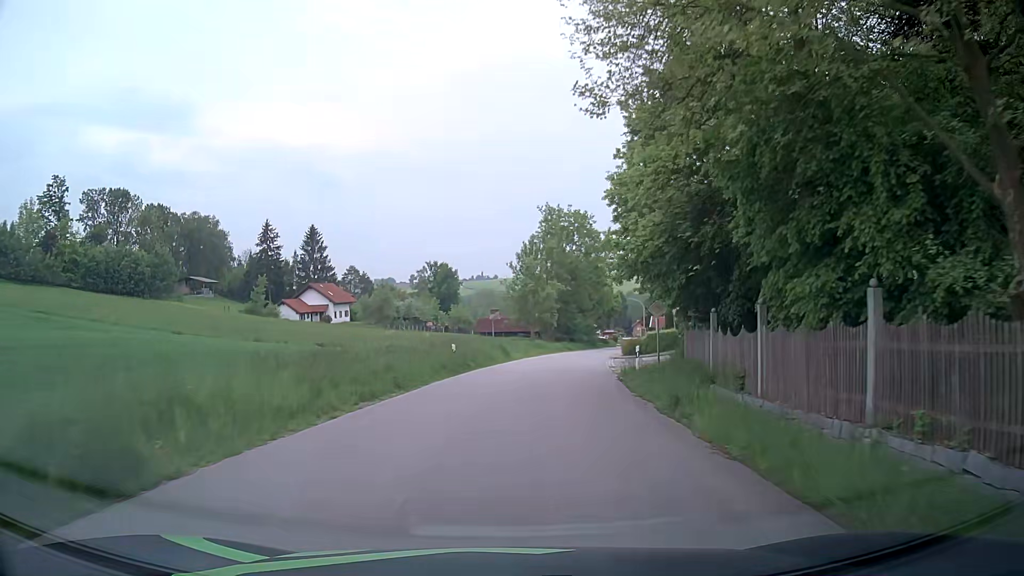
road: tertiary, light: Day
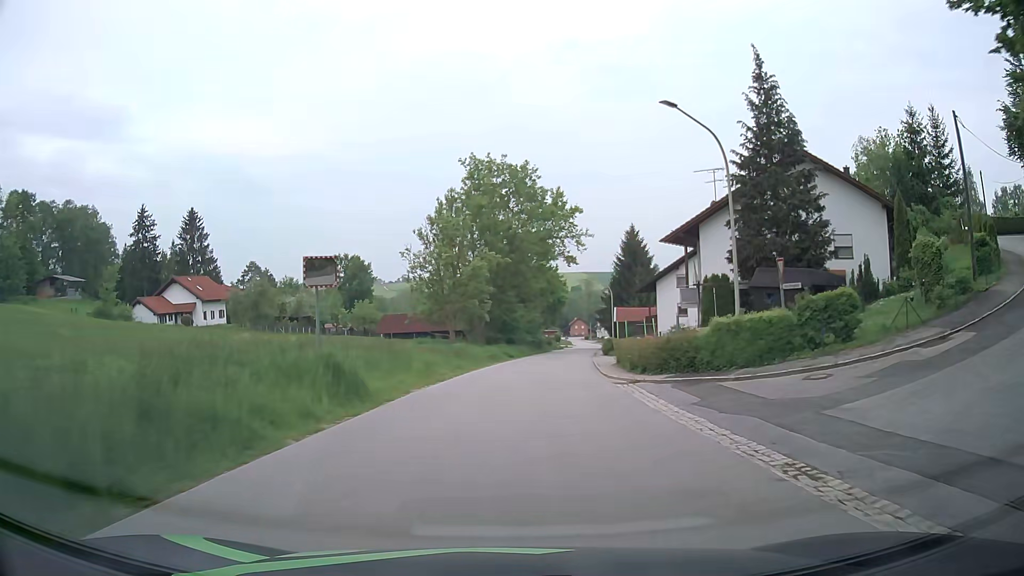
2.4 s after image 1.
(+0.9, +28.5) m; +5°
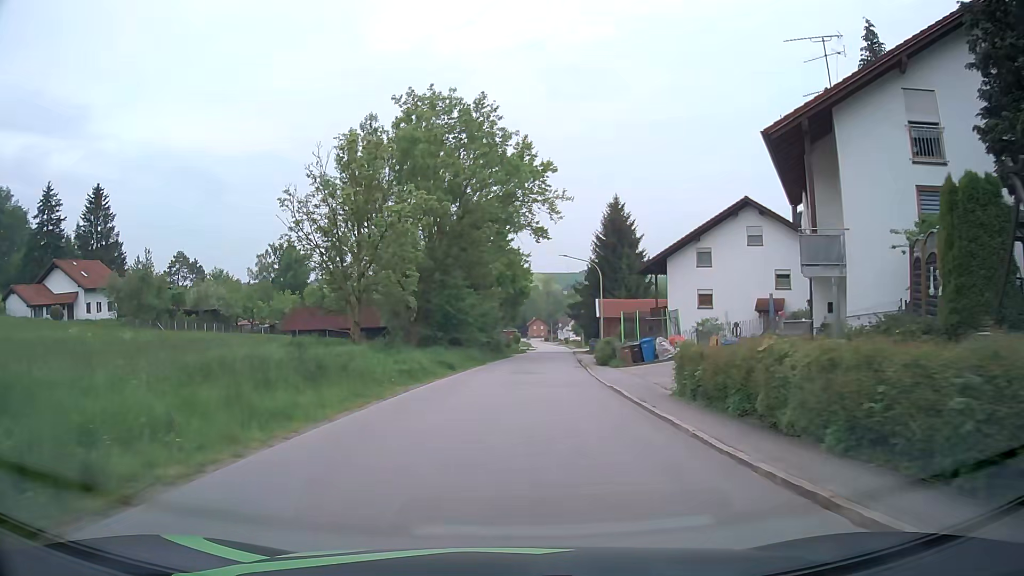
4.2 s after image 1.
(+0.7, +20.3) m; +4°
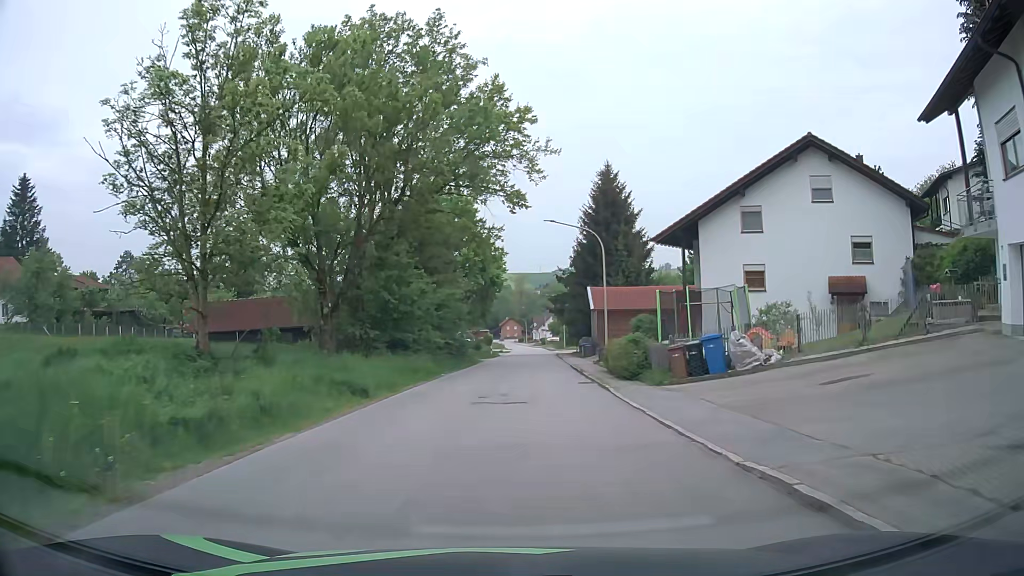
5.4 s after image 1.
(+0.4, +14.0) m; +2°
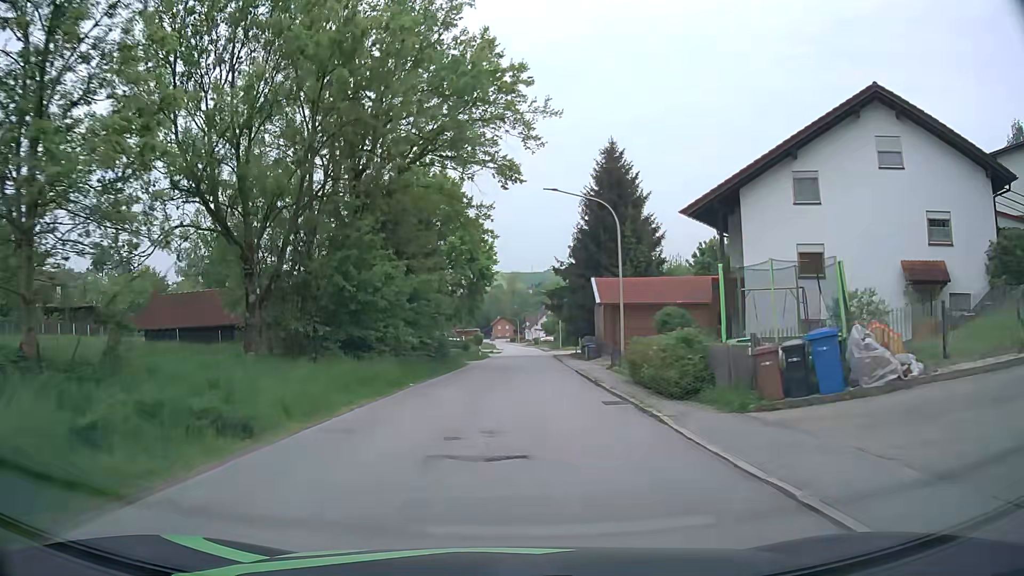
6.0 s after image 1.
(+0.1, +7.2) m; +1°
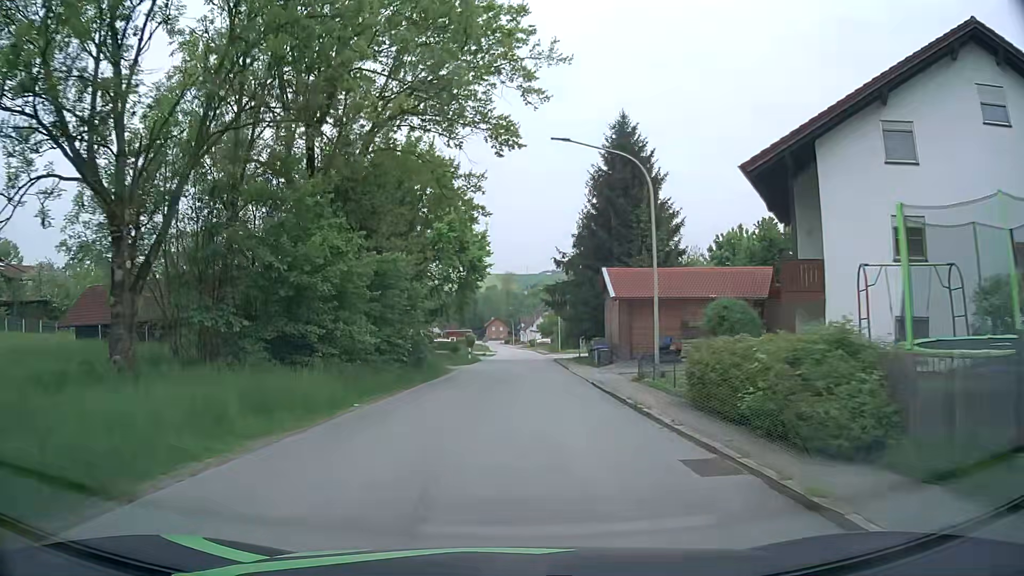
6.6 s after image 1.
(0.0, +7.2) m; 0°
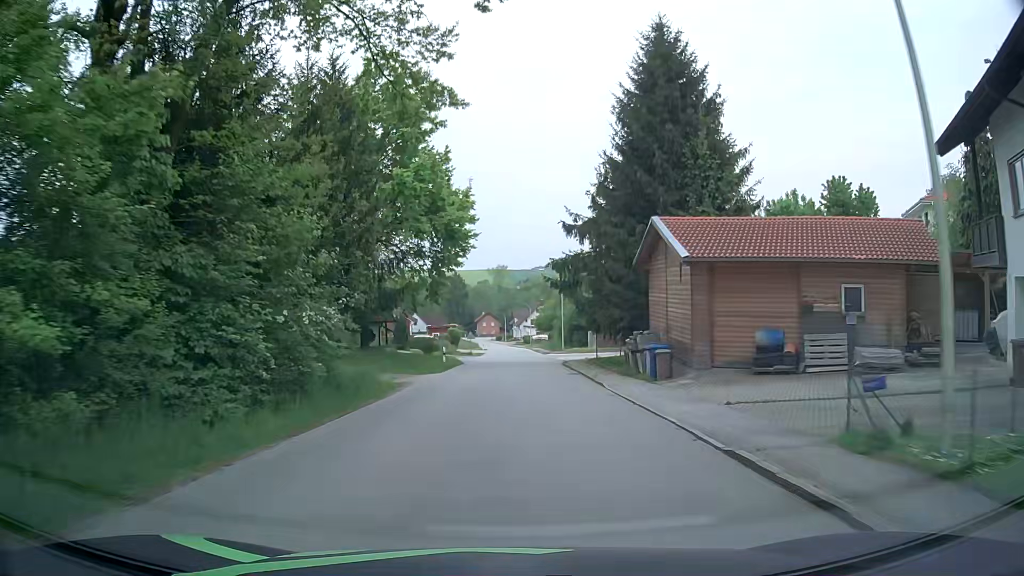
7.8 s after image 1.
(+0.3, +14.3) m; +1°
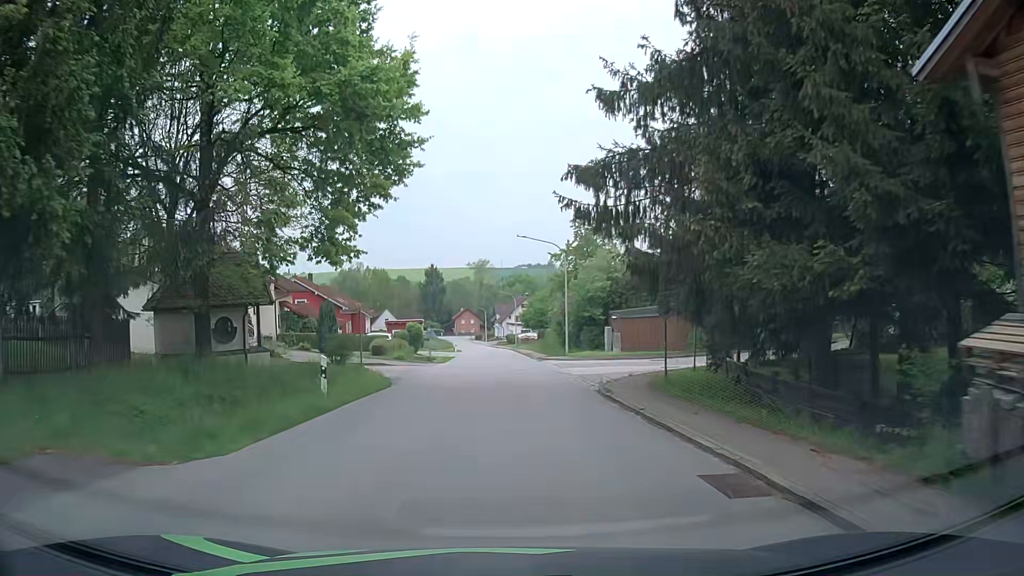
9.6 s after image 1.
(+0.3, +19.9) m; +2°
(0, +10) (0, +20) (+6, +28) (+15, +33) (+23, +38) (+31, +45) (+37, +52) (+42, +61) (+46, +70) (+49, +80) m
